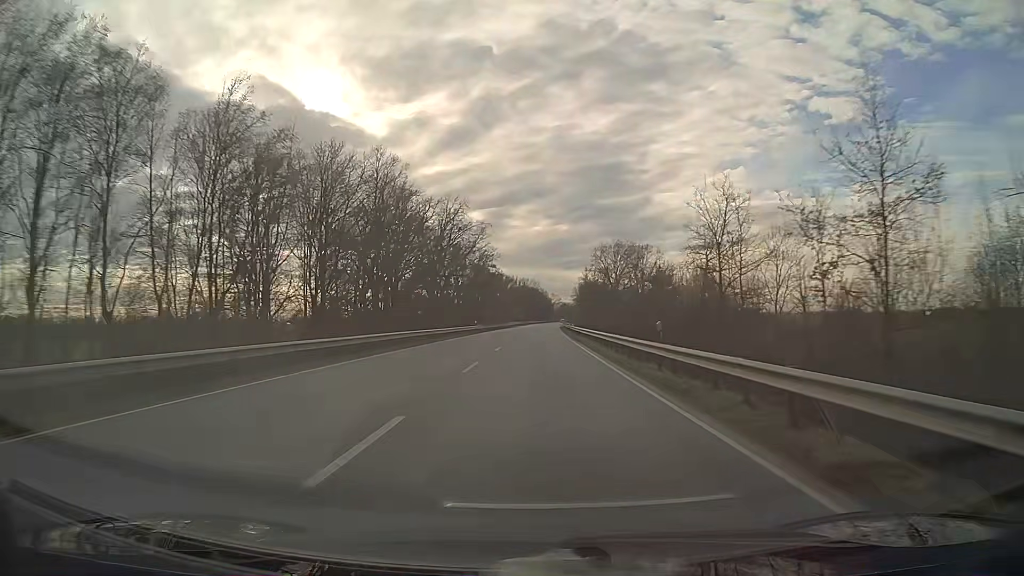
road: primary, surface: asphalt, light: Day
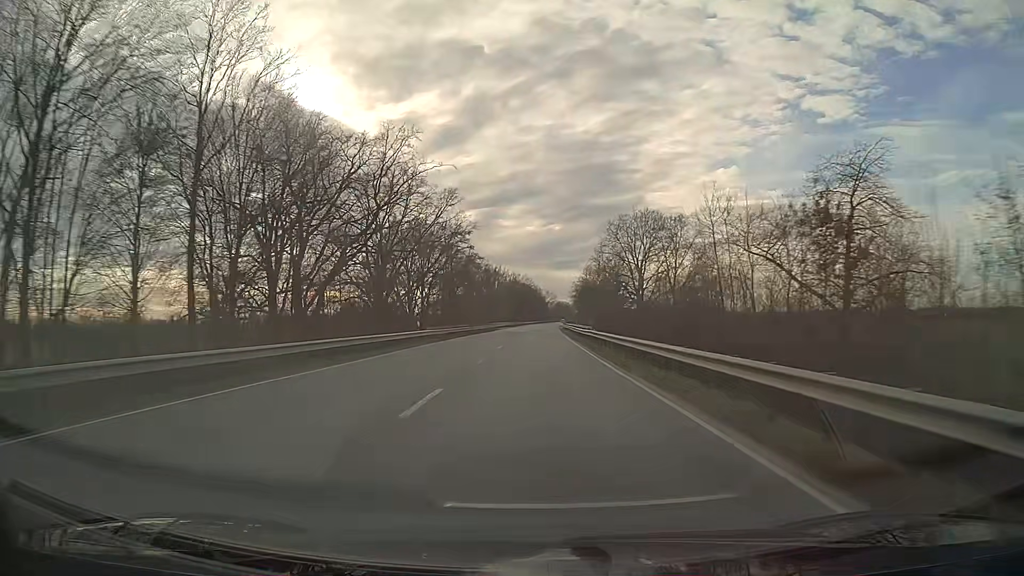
(+0.2, +31.7) m; +1°
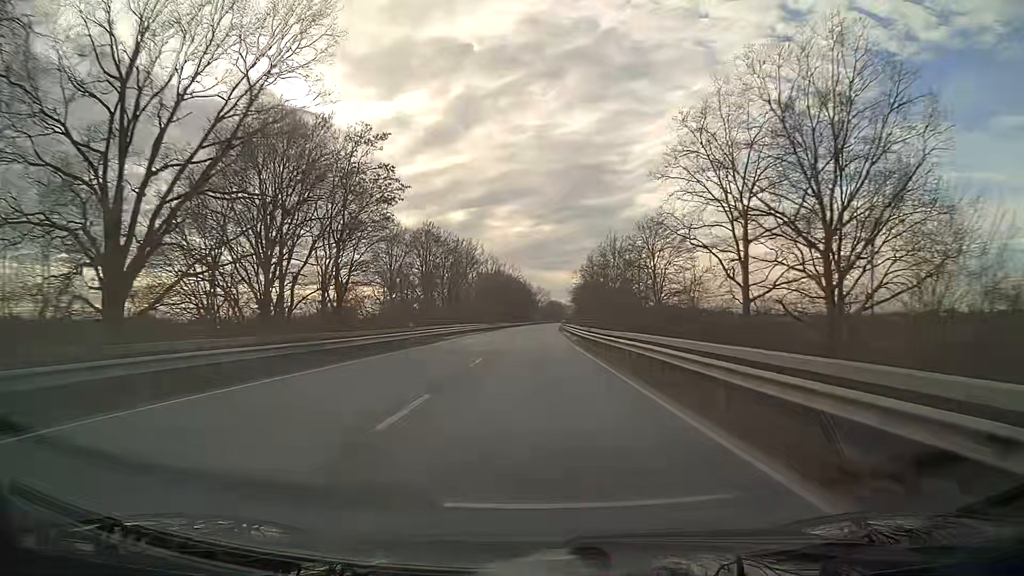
(+0.3, +47.5) m; +1°
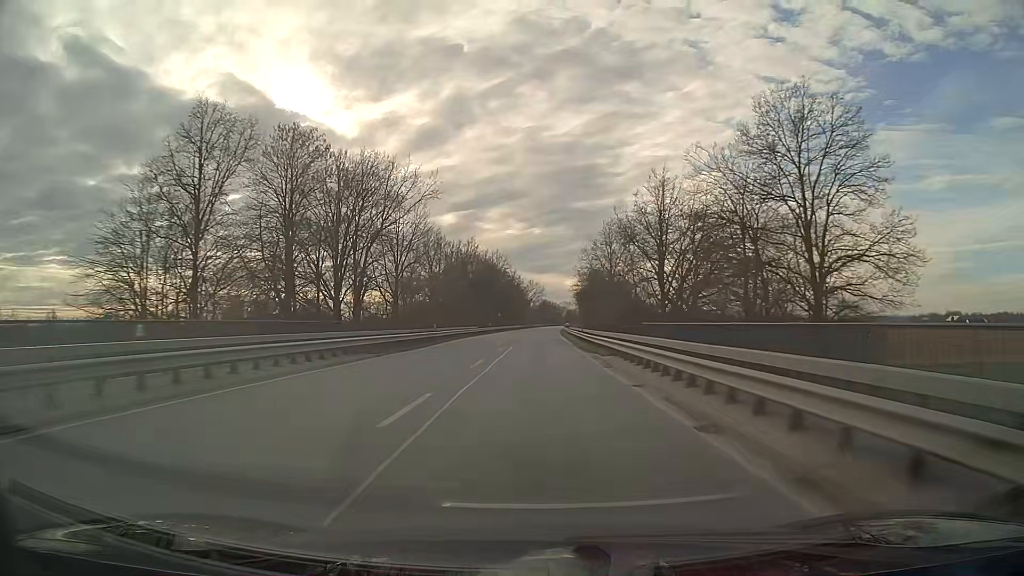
(+0.4, +47.5) m; +1°
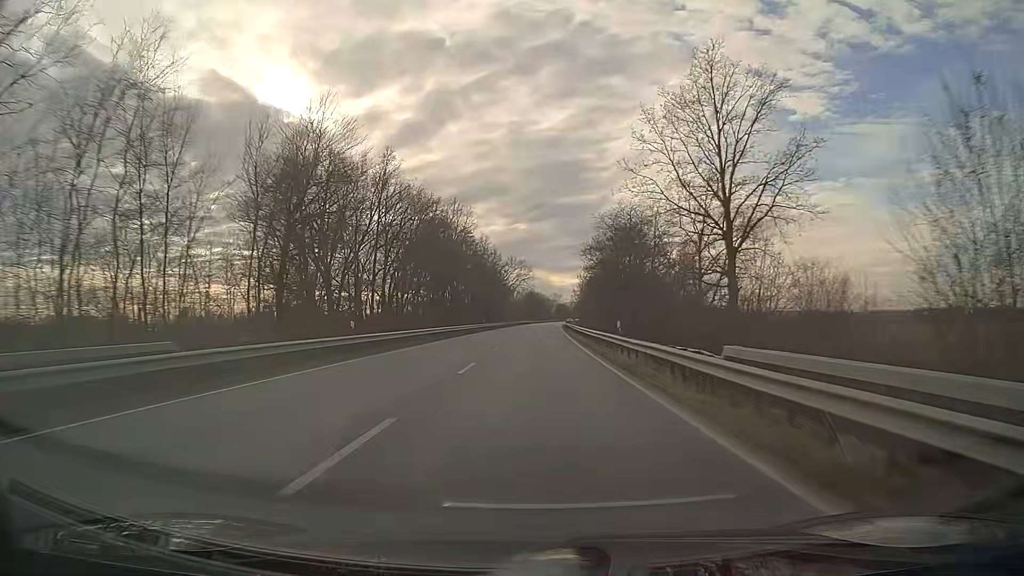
(+0.5, +63.3) m; +1°
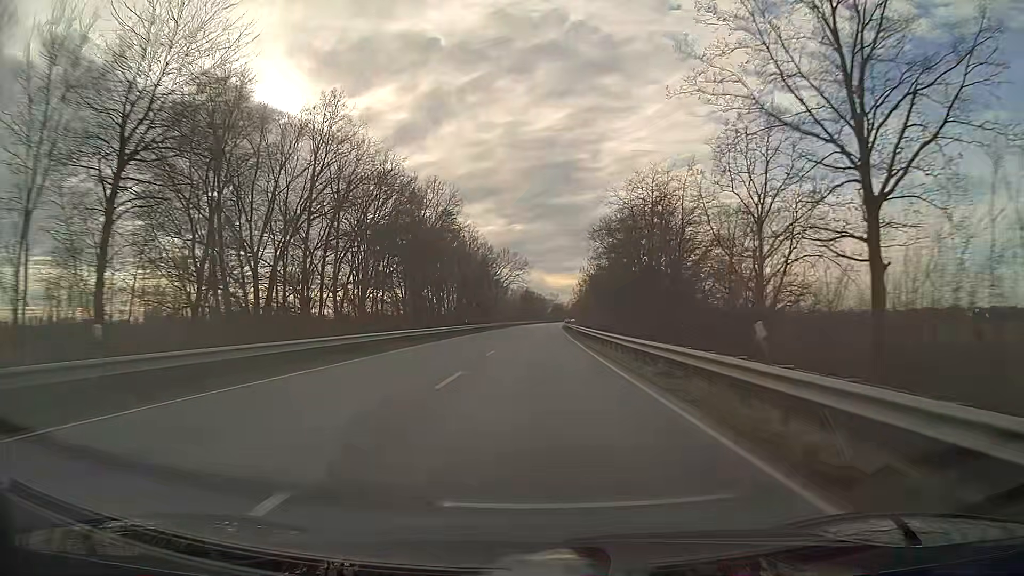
(0.0, +15.8) m; 0°
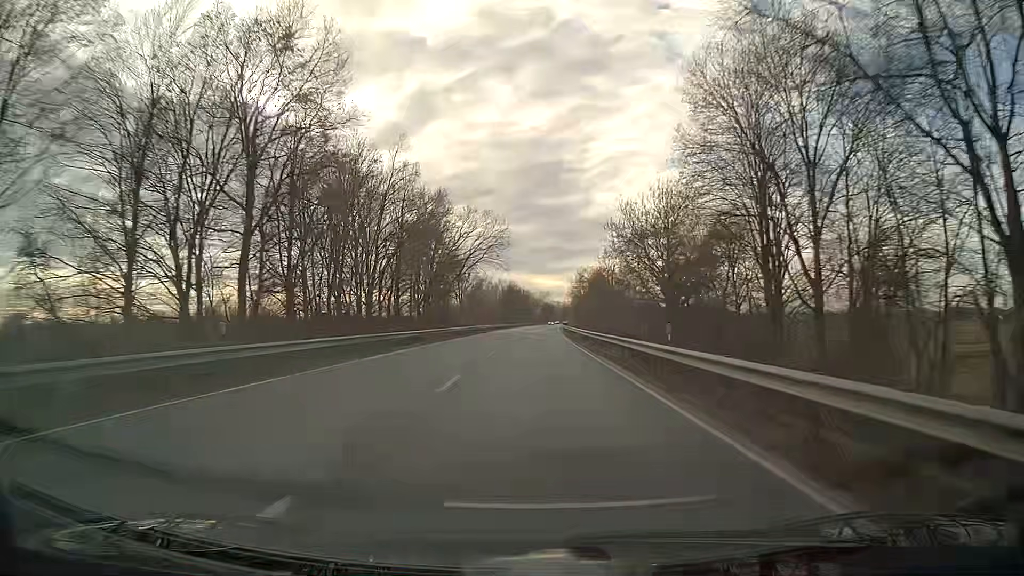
(+0.5, +47.5) m; +1°
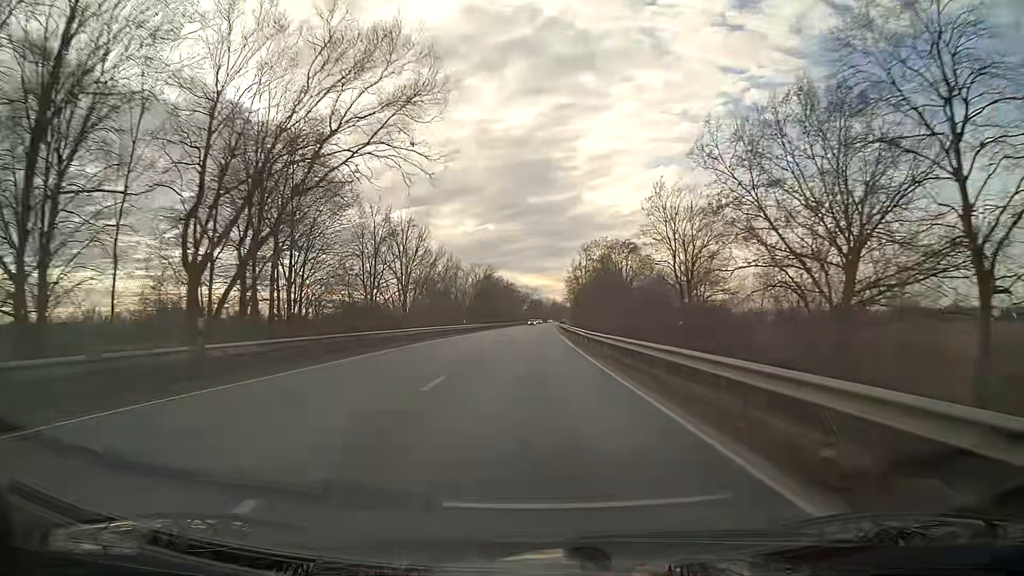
(+0.3, +47.5) m; +1°
(0, +10) (0, +20) (0, +30) (0, +40) (0, +50) (+1, +60) (+1, +70) (+1, +80) (+1, +90) (+2, +100) m
